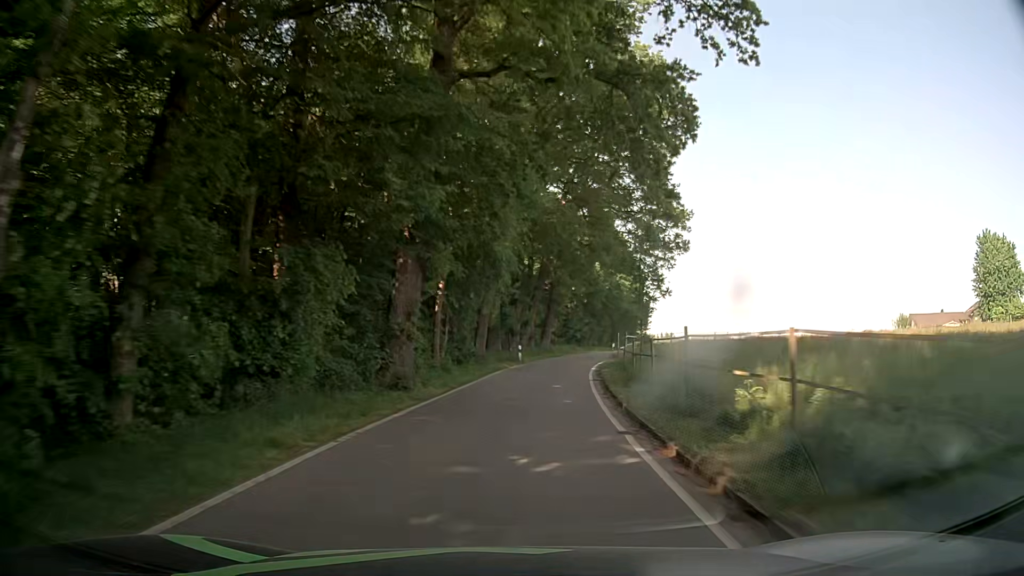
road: tertiary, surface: asphalt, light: Day
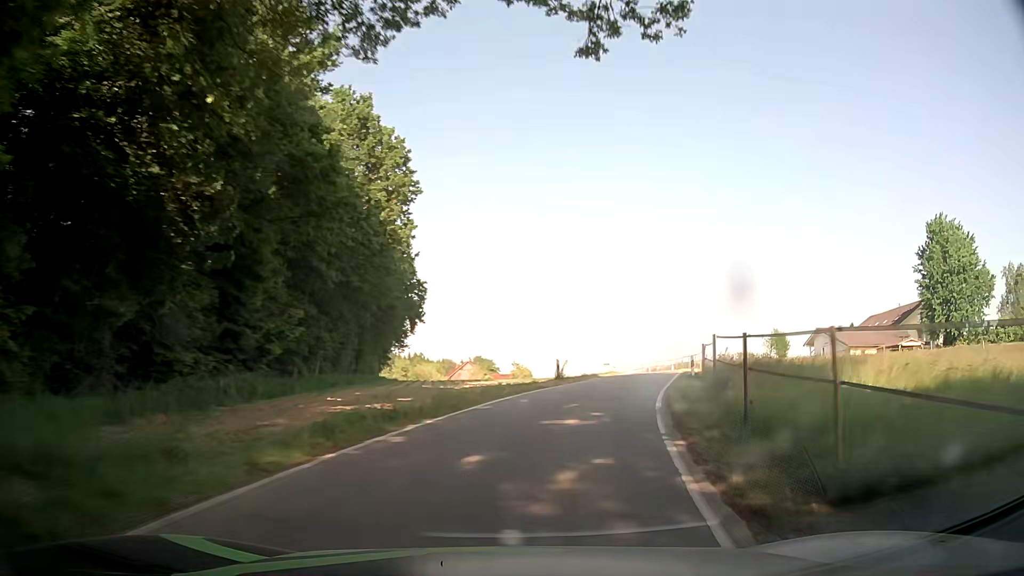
(+6.4, +48.1) m; +21°
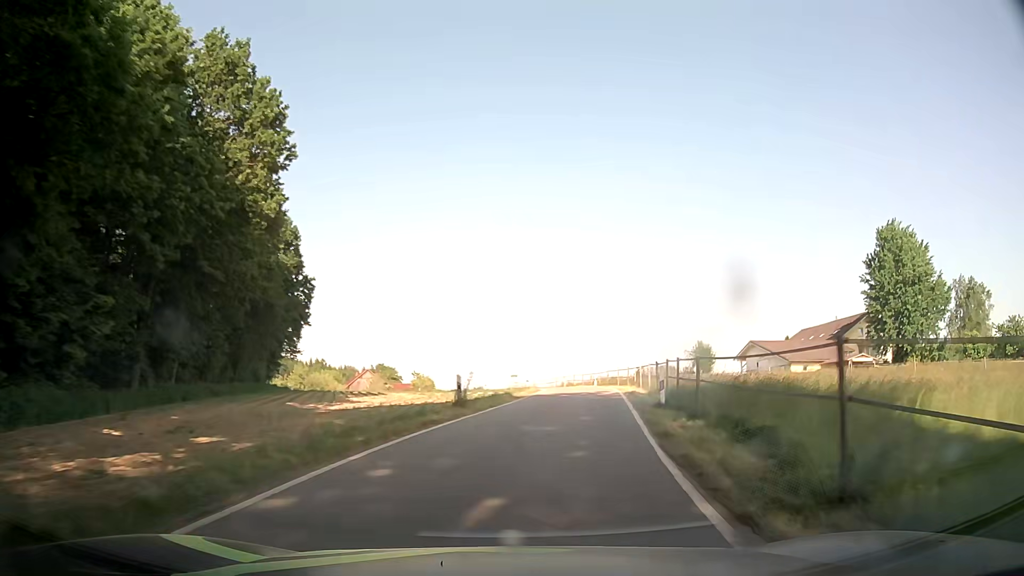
(+0.5, +9.0) m; +7°
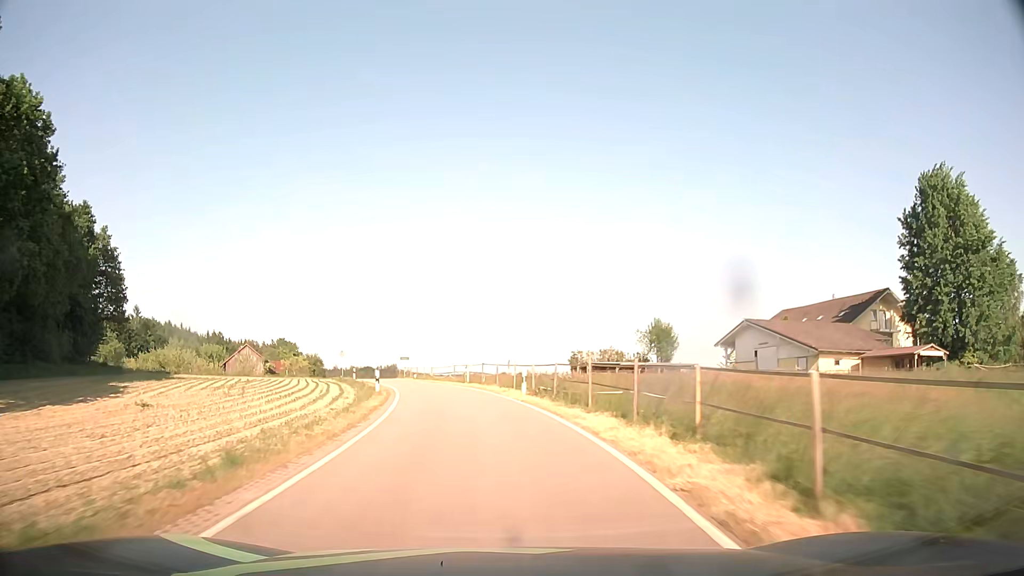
(+3.8, +28.2) m; +9°
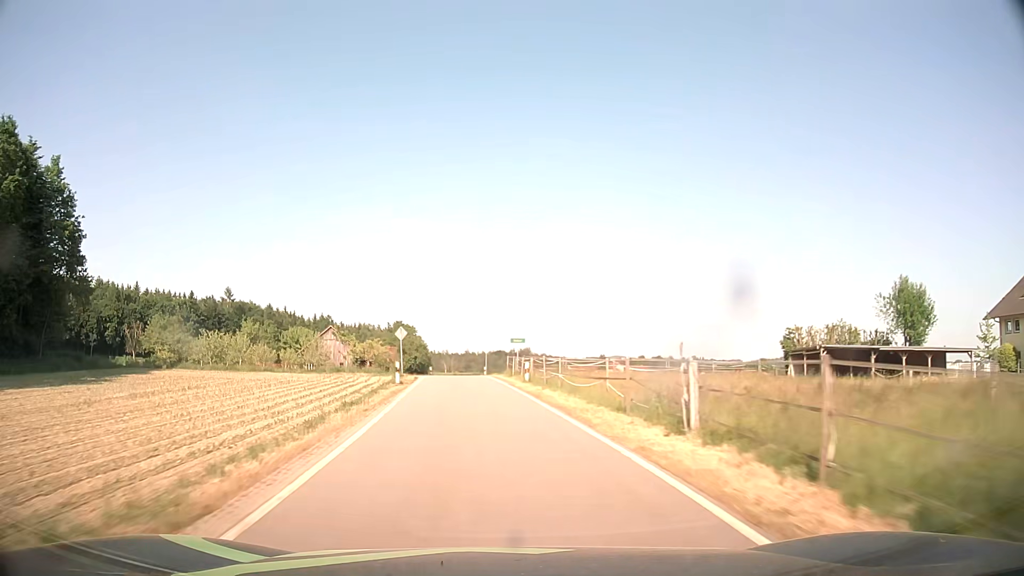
(-2.8, +31.0) m; -11°
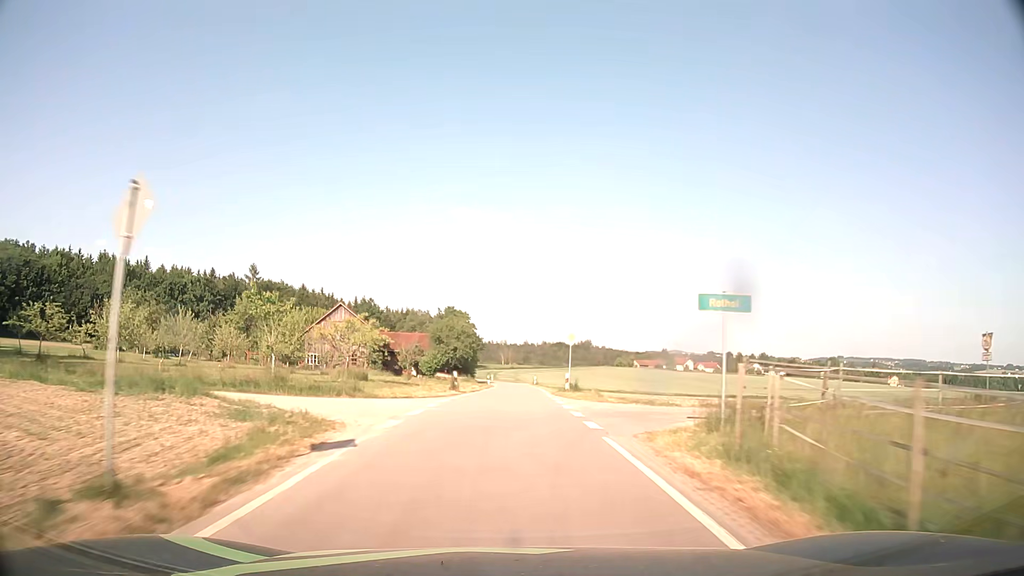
(-2.4, +34.0) m; -6°
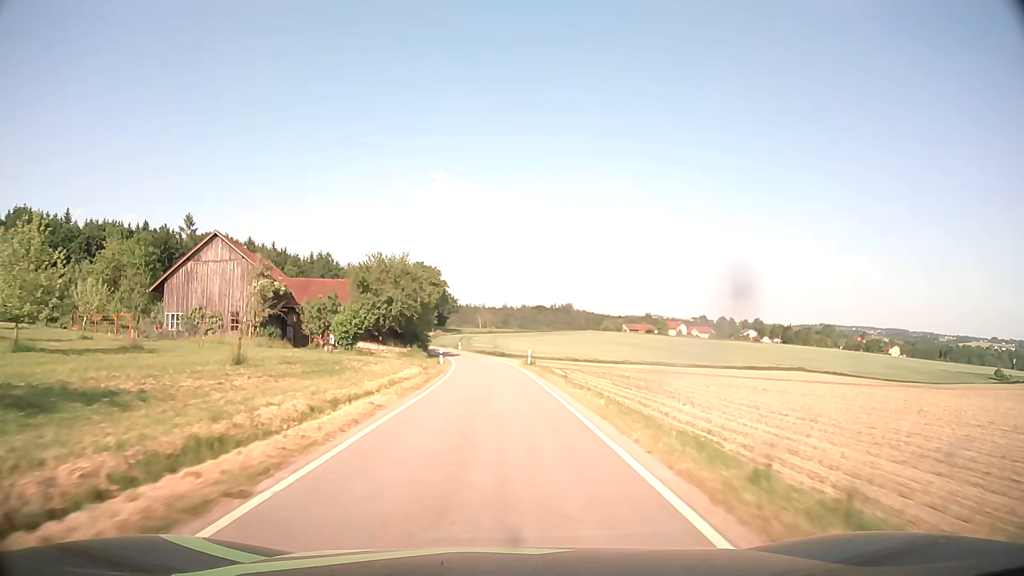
(+0.7, +34.6) m; +2°
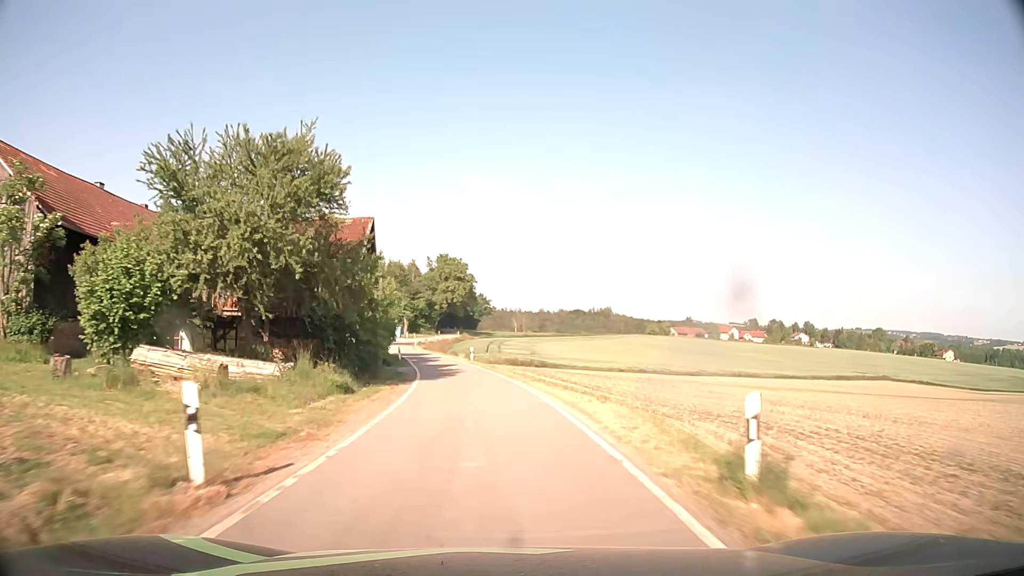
(-0.3, +33.1) m; -3°
(0, +10) (-1, +20) (-2, +30) (-3, +40) (-5, +50) (-7, +59) (-9, +69) (-12, +79) (-14, +89) (-15, +99) m
